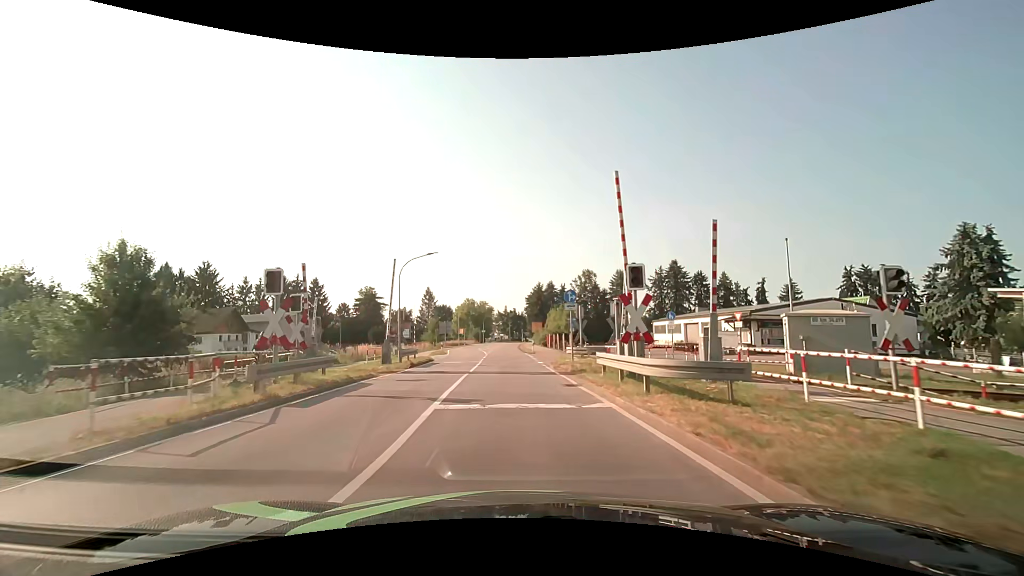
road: secondary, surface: asphalt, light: Day
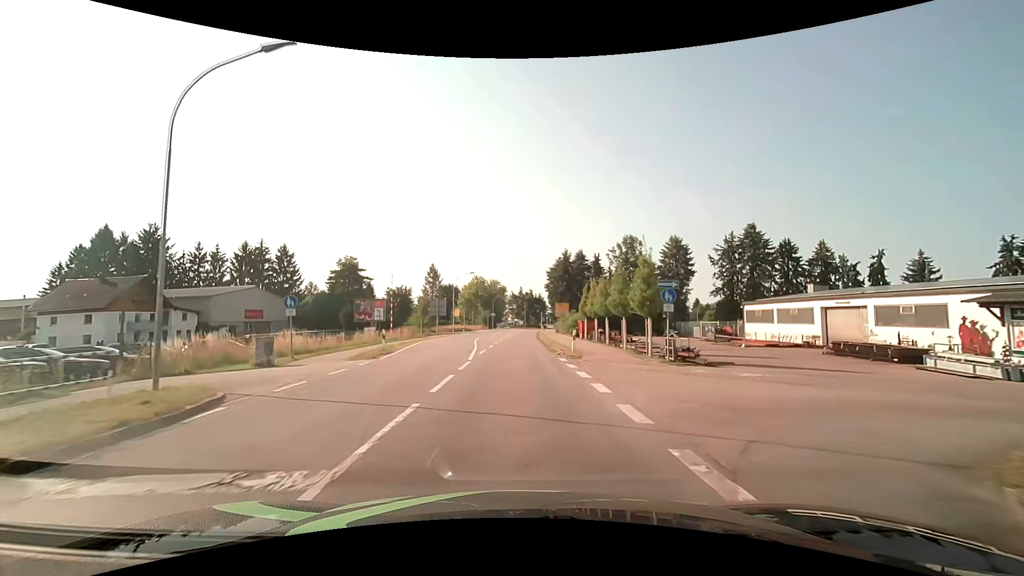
(-0.5, +25.9) m; -2°
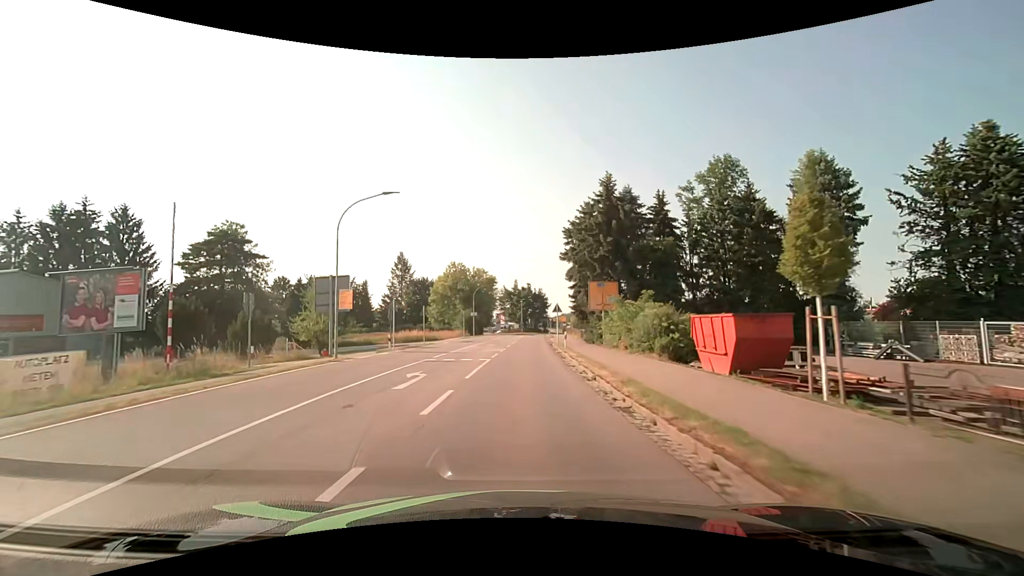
(0.0, +38.9) m; 0°
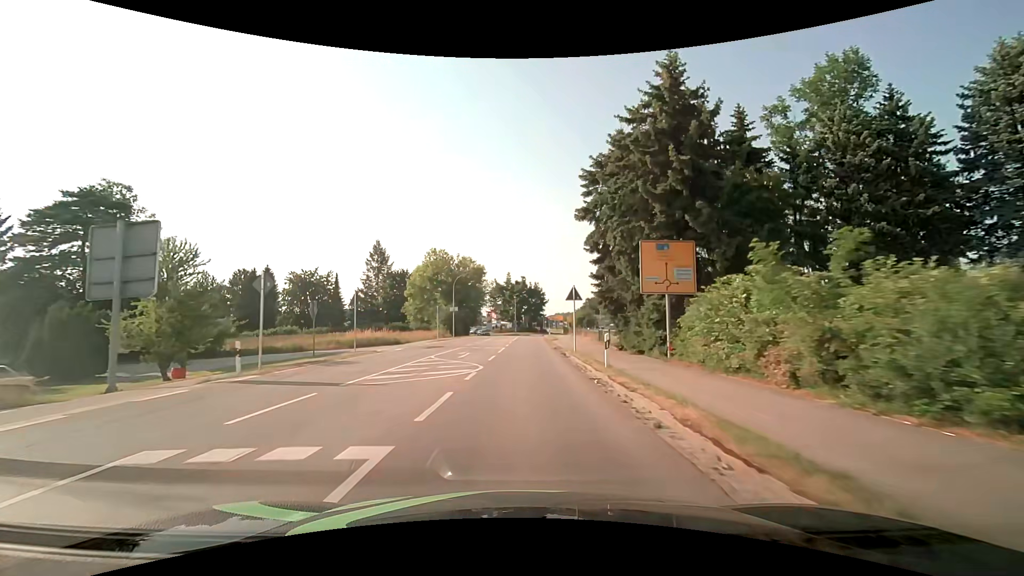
(+0.1, +16.2) m; +1°
(0, +10) (0, +20) (0, +30) (+1, +40) (+1, +50) (+1, +60) (+1, +70) (+2, +80) (+2, +90) (+3, +100) m
